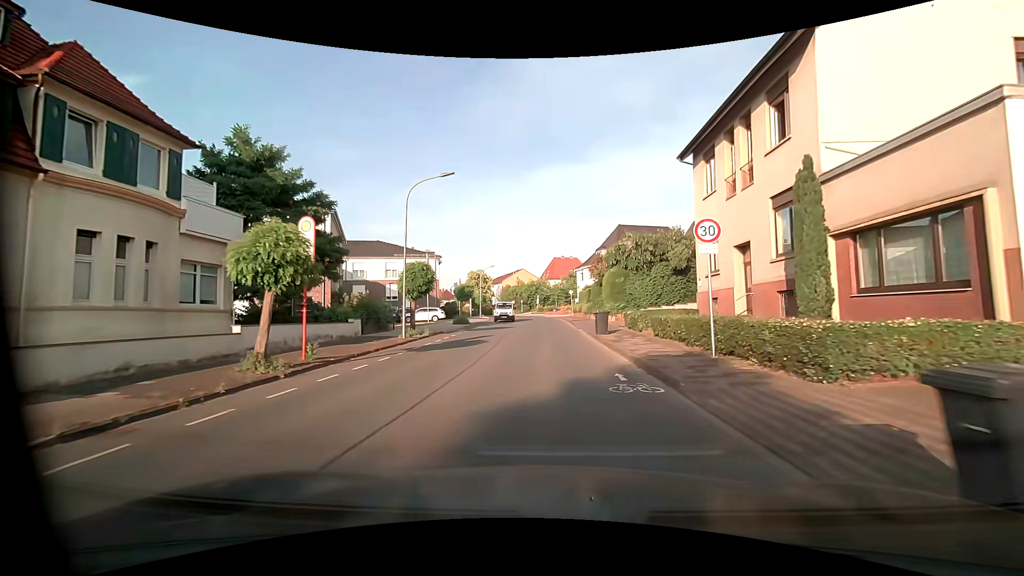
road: tertiary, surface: asphalt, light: Day
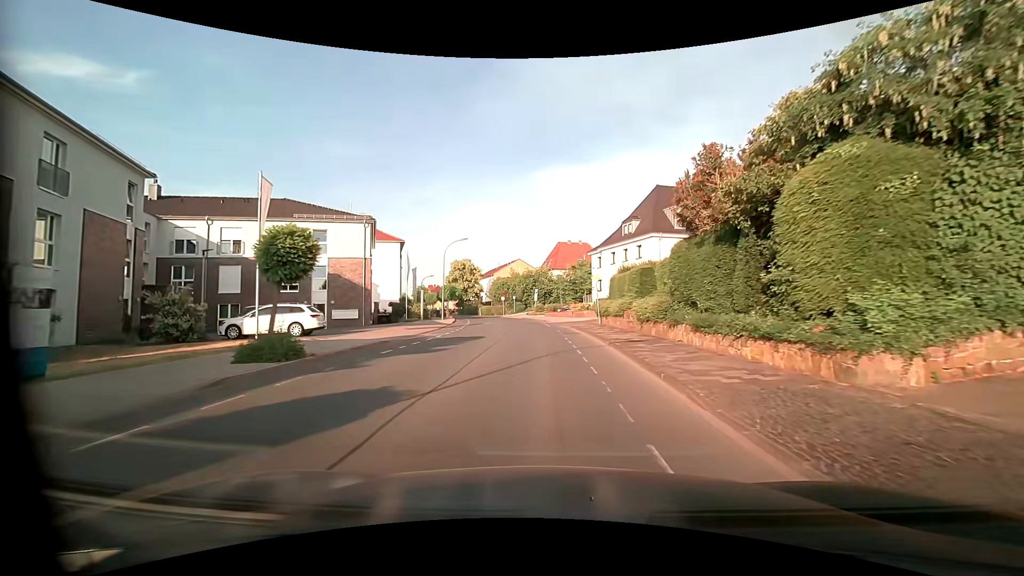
(+0.1, +28.5) m; 0°
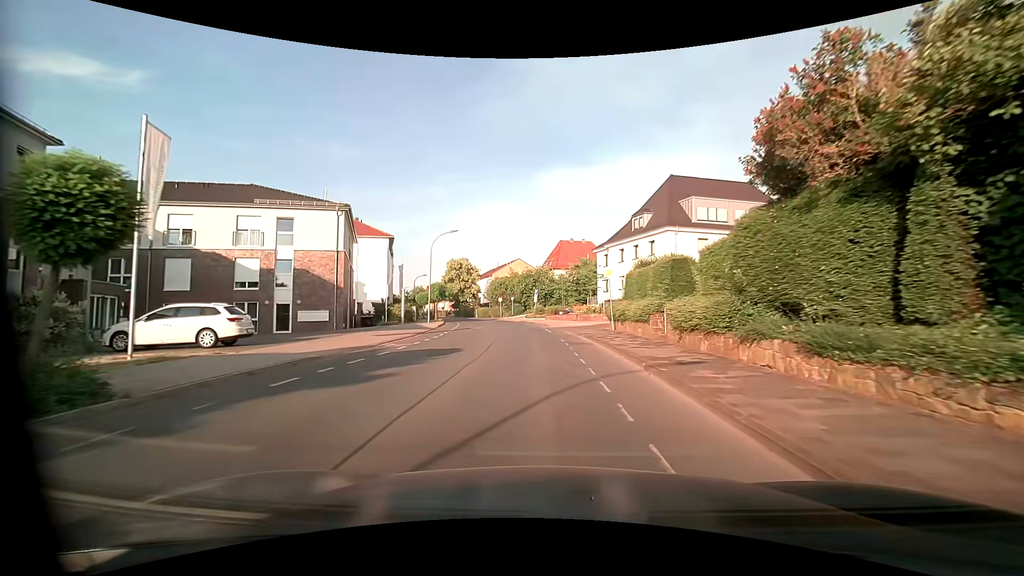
(0.0, +5.9) m; 0°
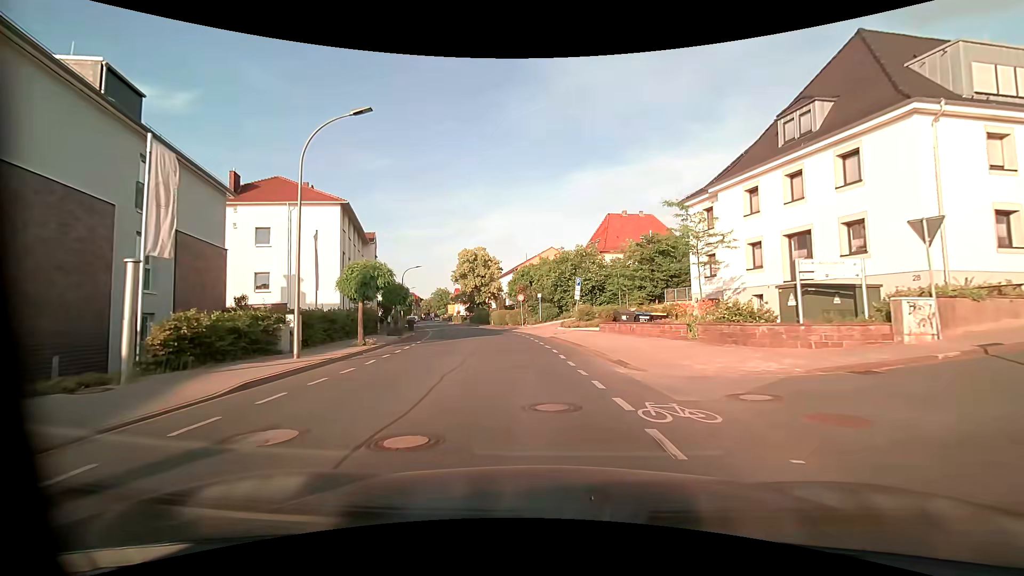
(-0.5, +26.4) m; -4°
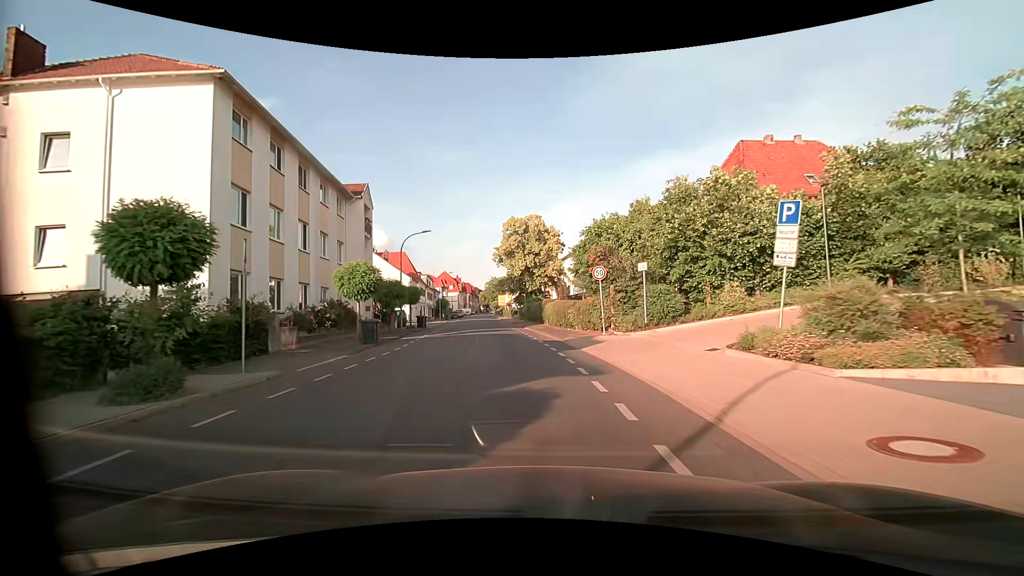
(-1.4, +24.6) m; -8°
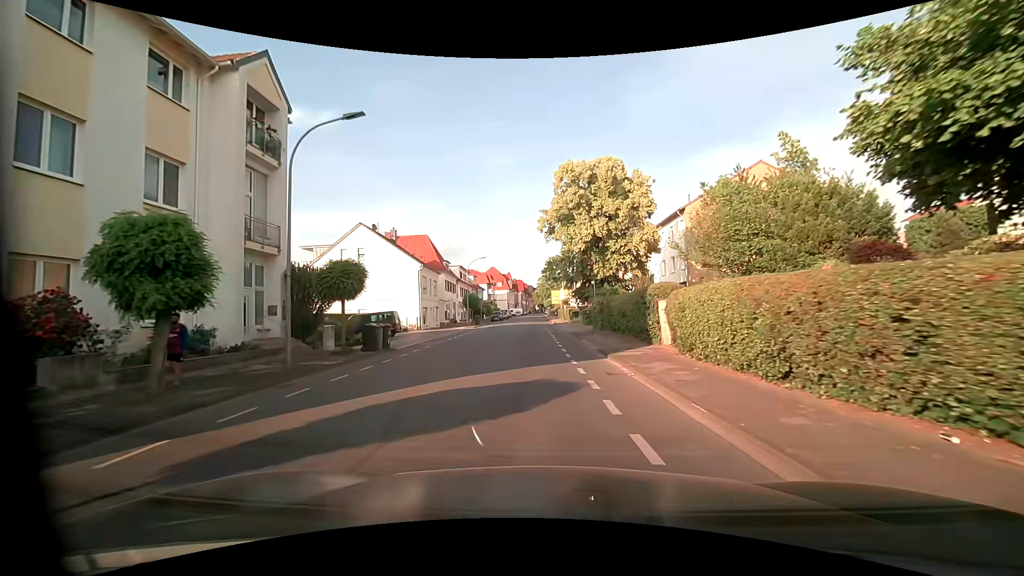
(-1.3, +24.1) m; -6°
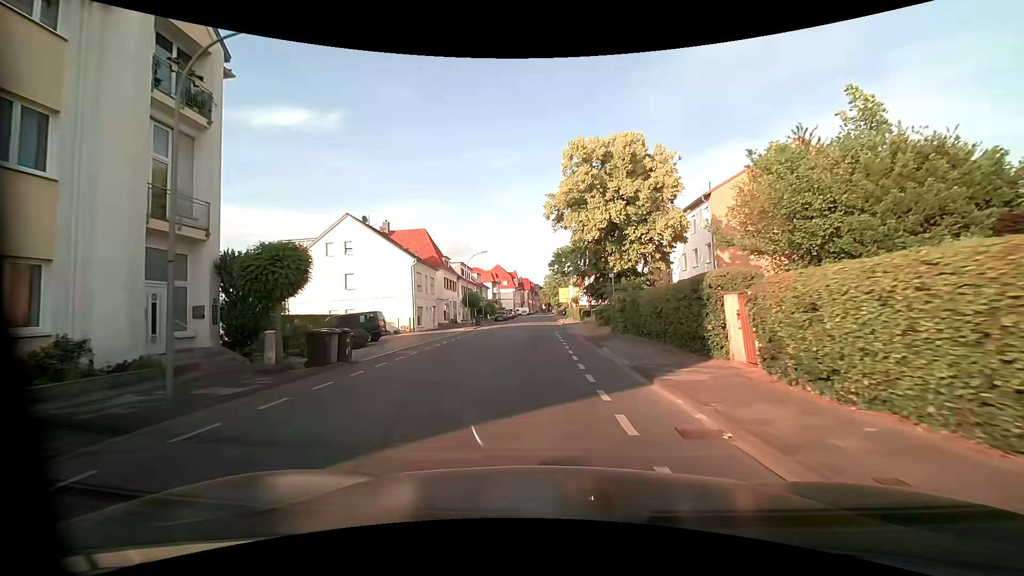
(0.0, +5.2) m; -1°
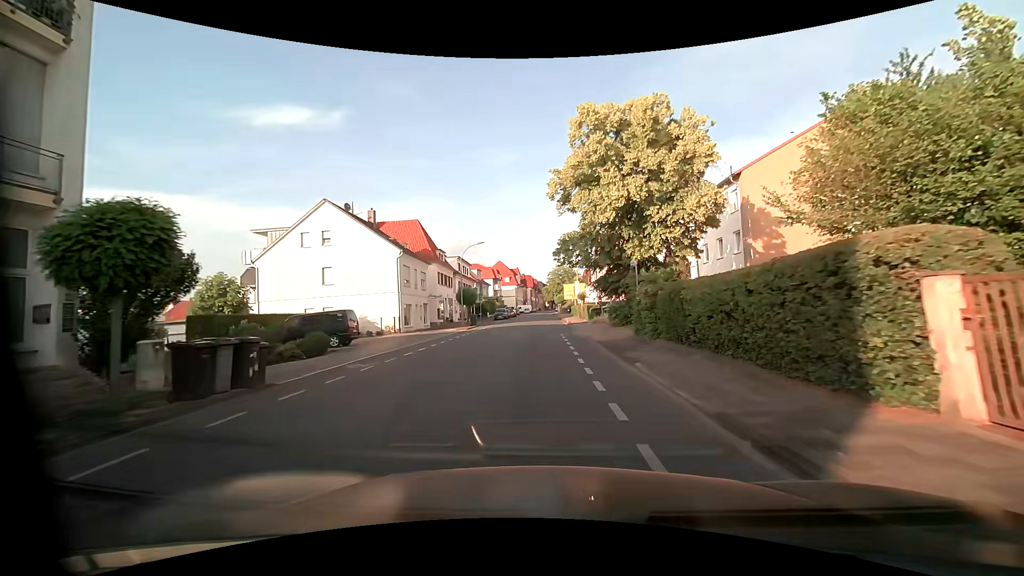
(0.0, +5.5) m; 0°
(0, +10) (0, +20) (-1, +30) (-1, +40) (-1, +50) (-1, +60) (-1, +70) (-2, +80) (-2, +90) (-2, +100) m
